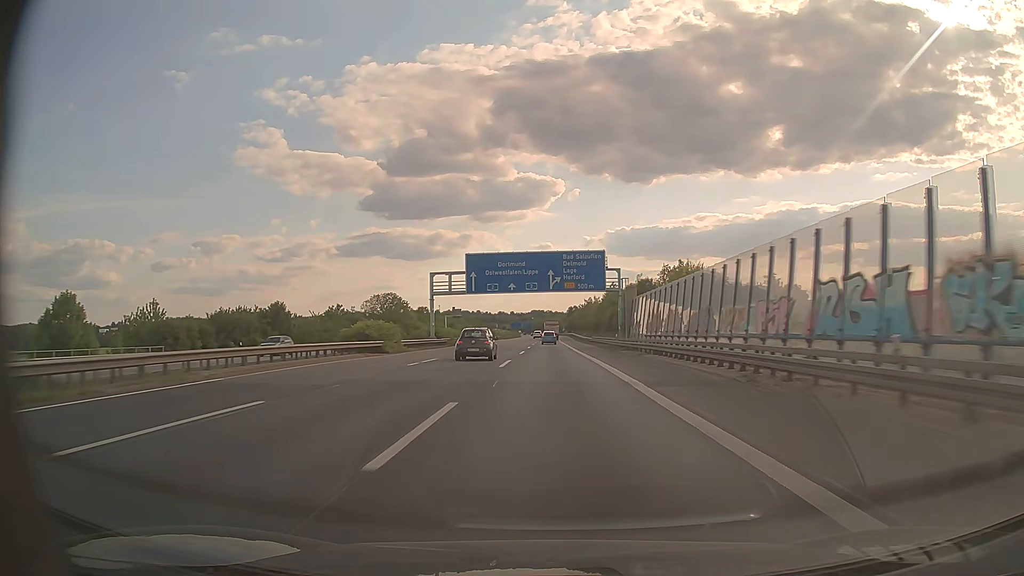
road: motorway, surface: asphalt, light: Day
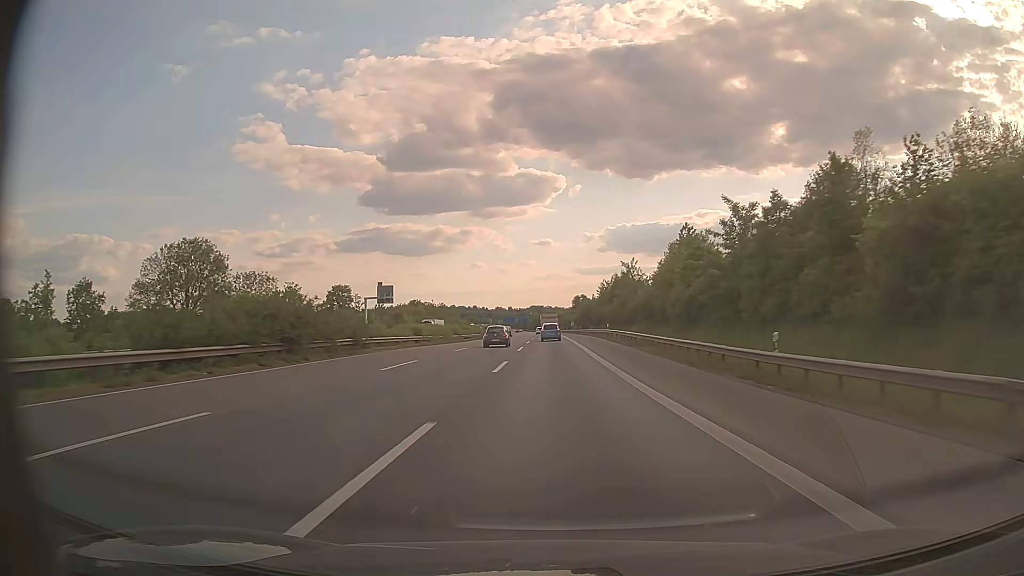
(-0.1, +92.8) m; 0°
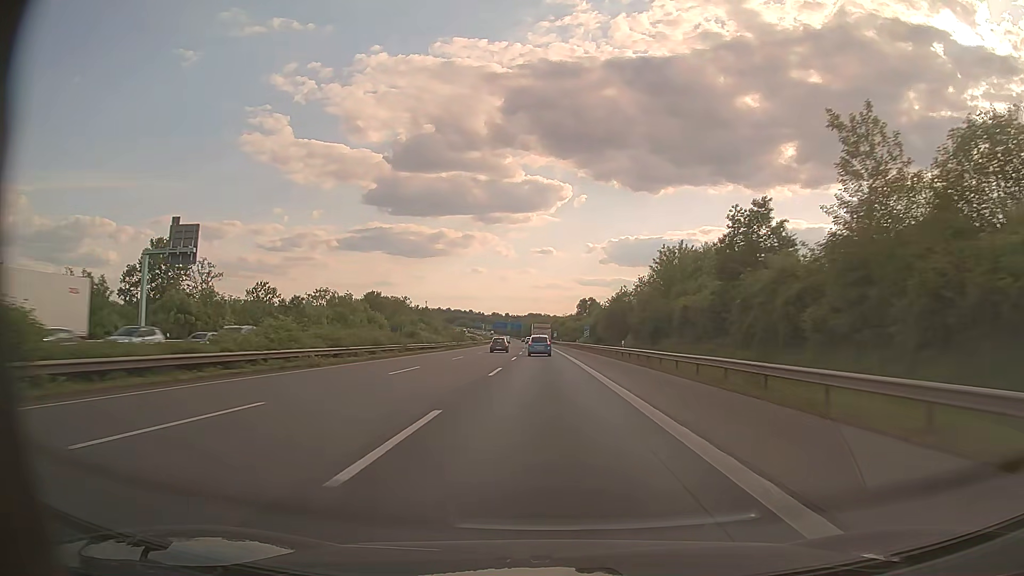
(+0.1, +68.8) m; 0°
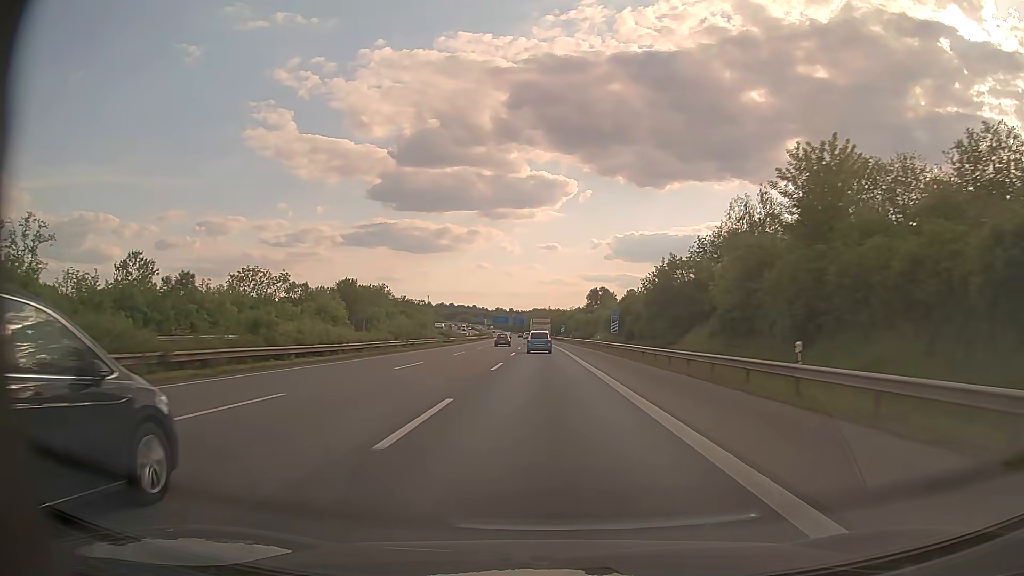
(-0.1, +34.2) m; 0°
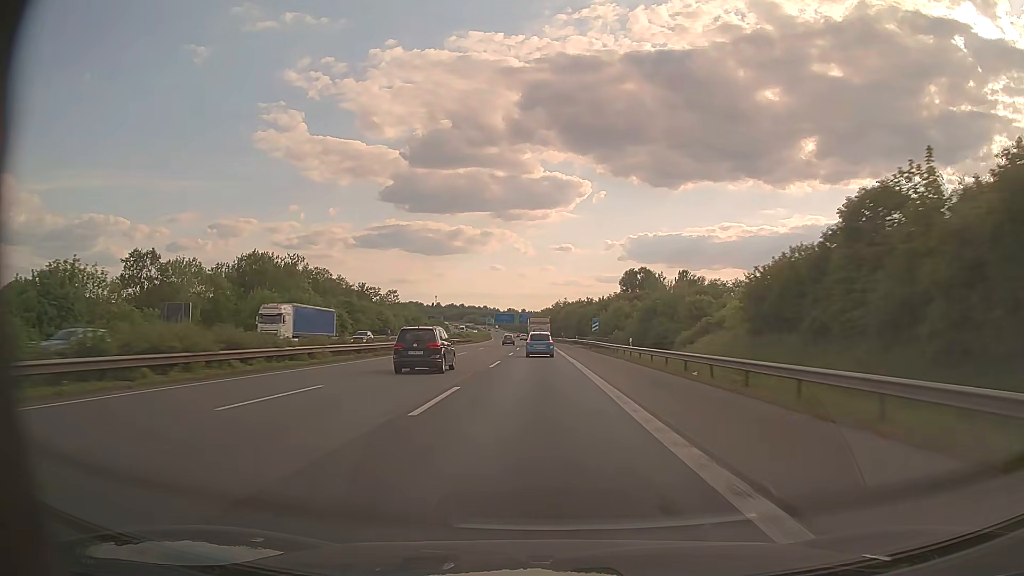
(-0.4, +68.6) m; -1°
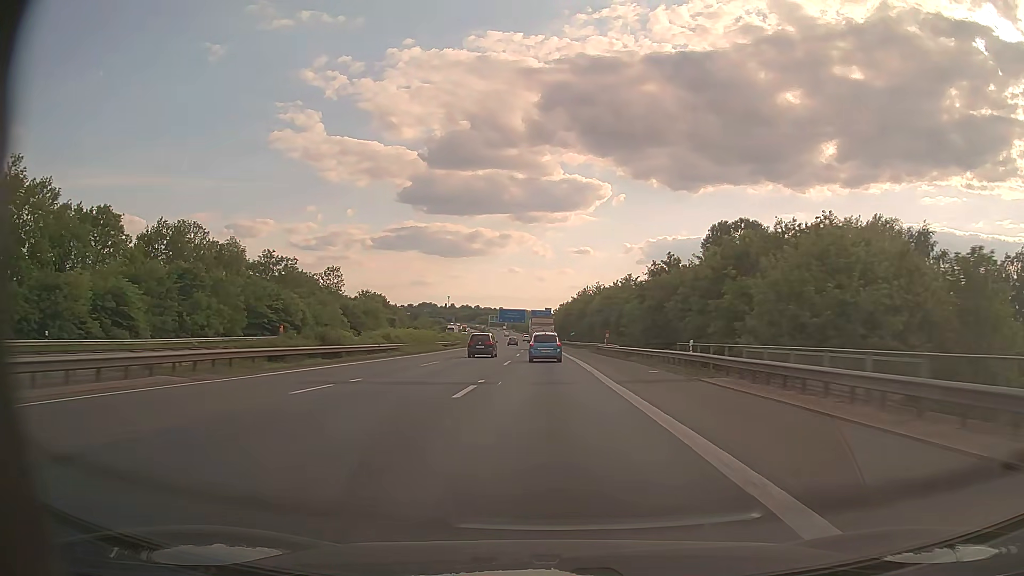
(-0.8, +69.2) m; -2°
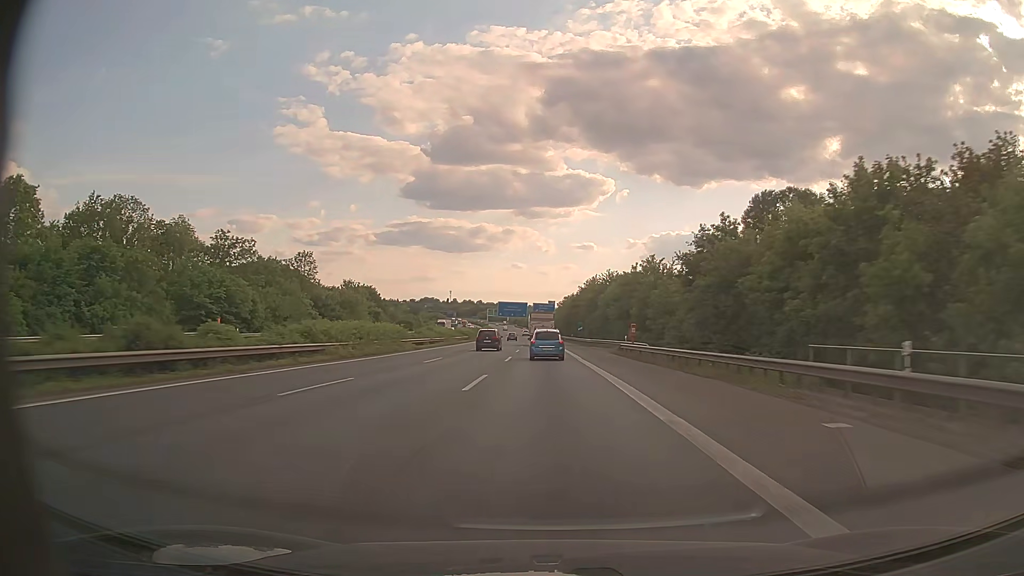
(0.0, +17.2) m; 0°
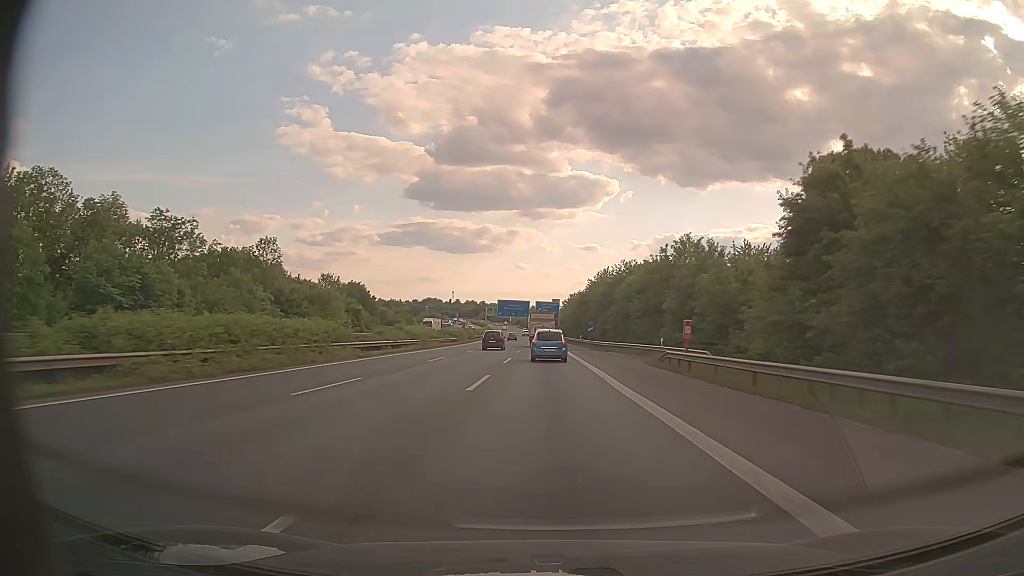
(0.0, +17.2) m; 0°
(0, +10) (0, +20) (0, +30) (0, +40) (0, +50) (-1, +60) (-1, +70) (-1, +80) (-1, +90) (-2, +100) m
